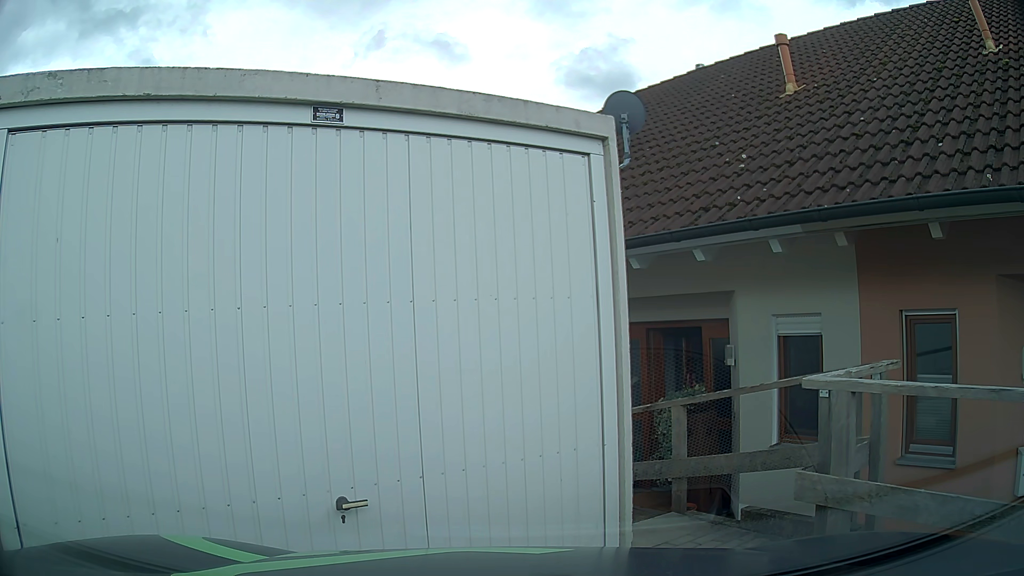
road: residential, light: Day
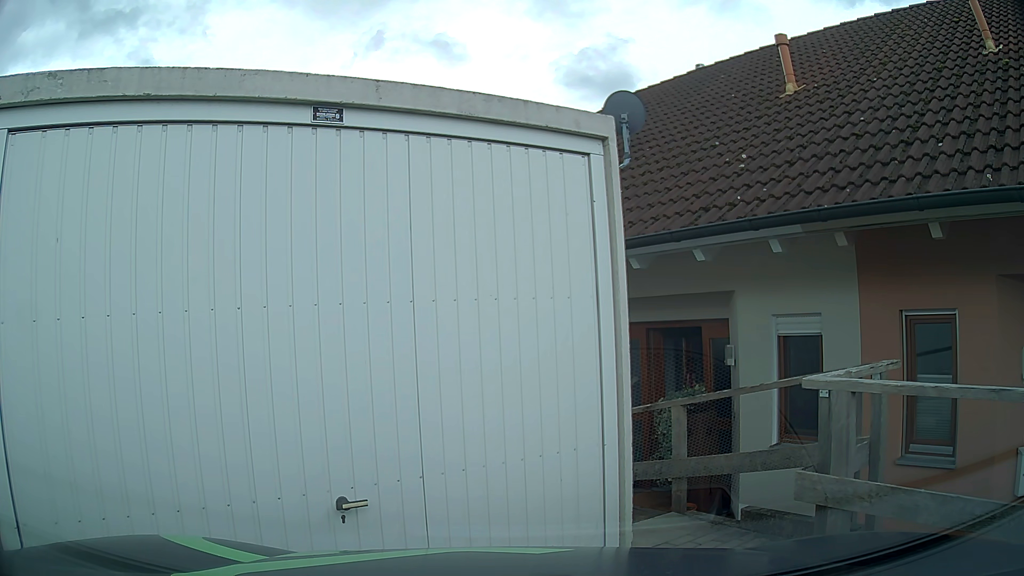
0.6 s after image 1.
(0.0, 0.0) m; 0°
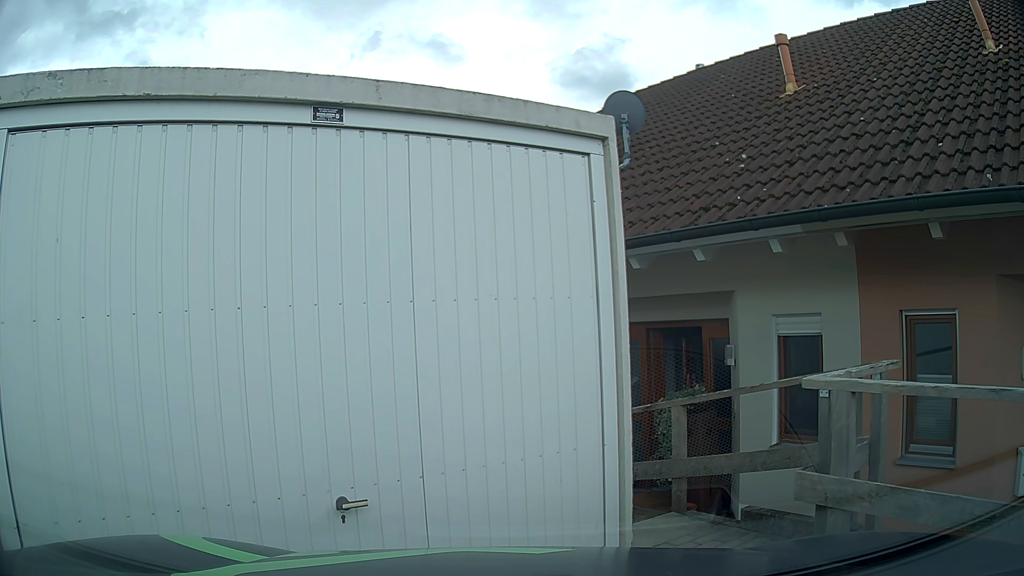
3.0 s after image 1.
(0.0, 0.0) m; 0°
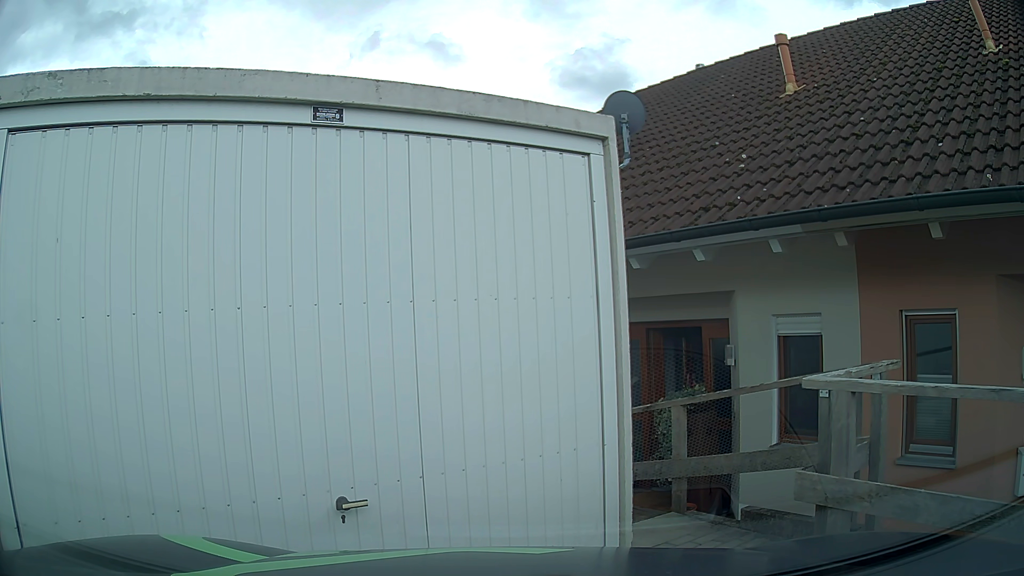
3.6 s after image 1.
(0.0, 0.0) m; 0°
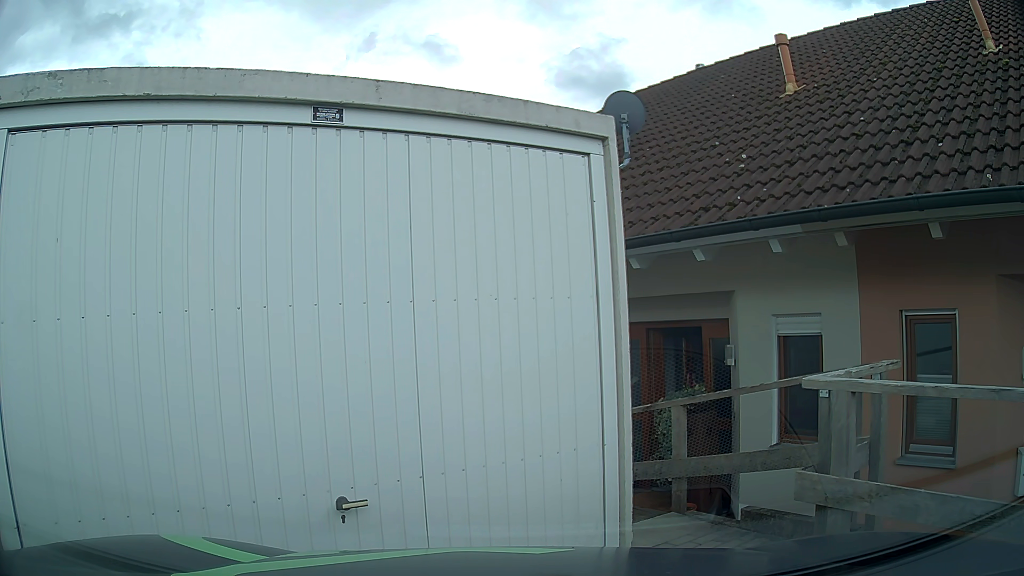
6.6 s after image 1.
(0.0, 0.0) m; 0°
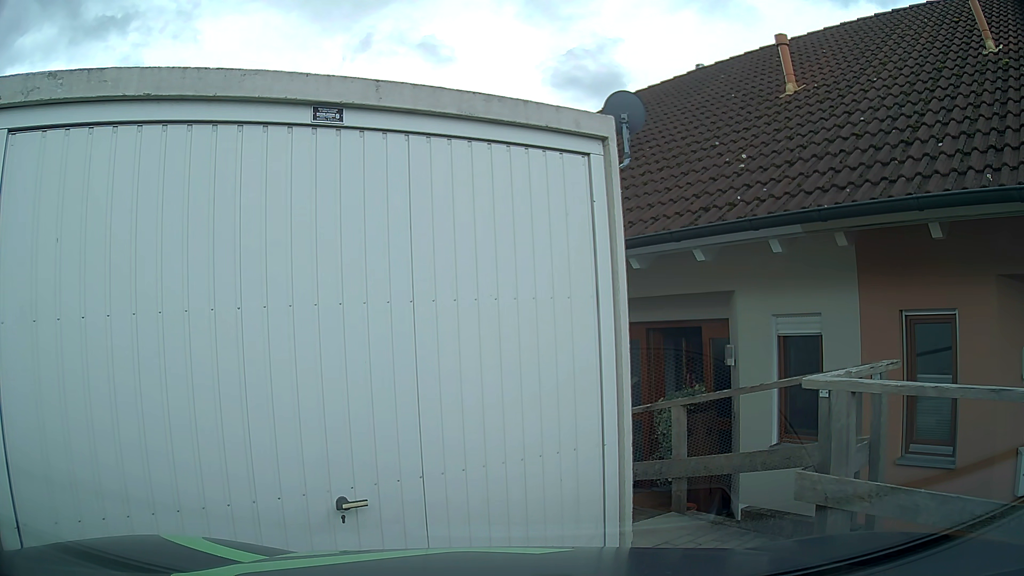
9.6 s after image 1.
(0.0, 0.0) m; 0°
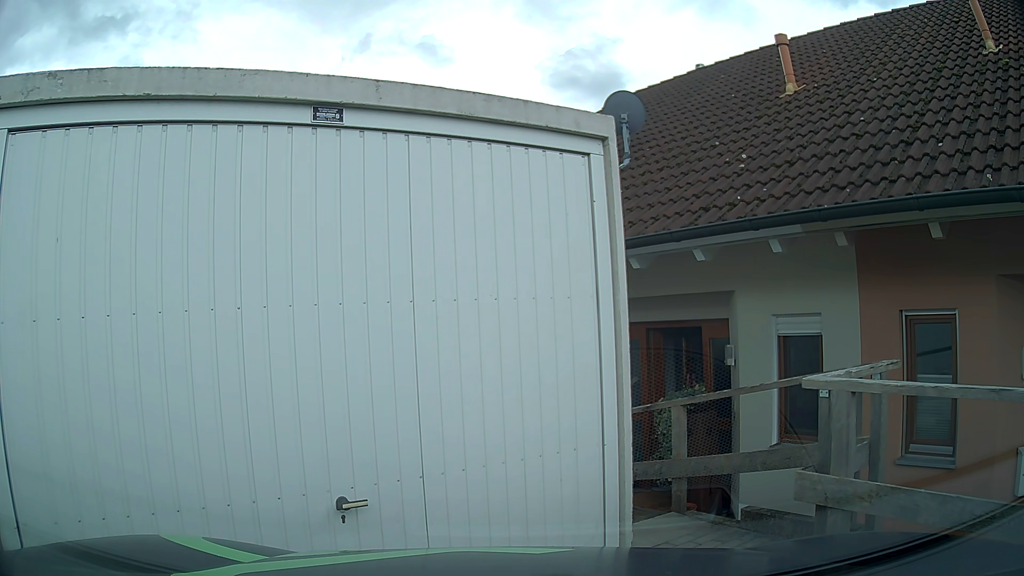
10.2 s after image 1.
(0.0, 0.0) m; 0°
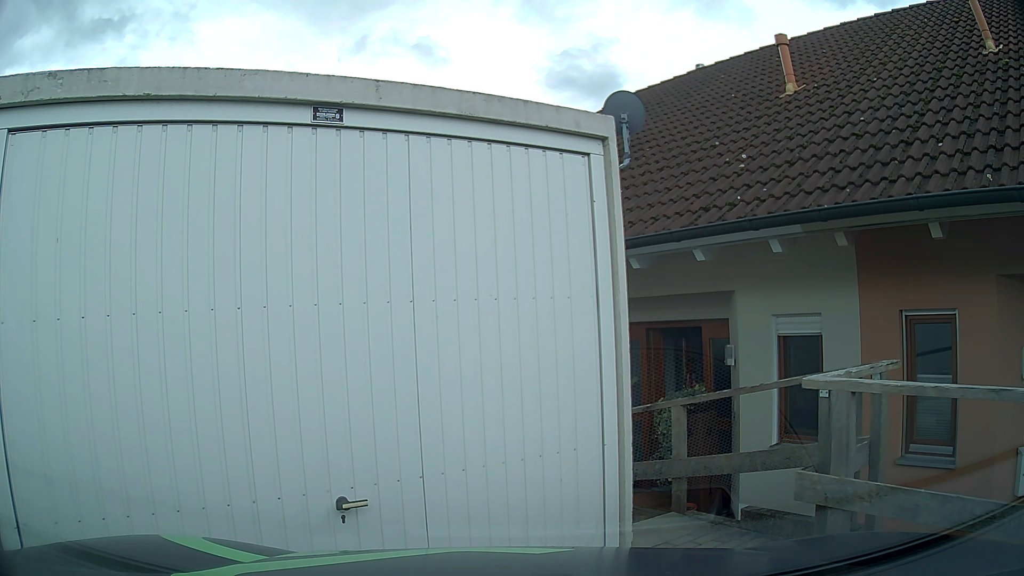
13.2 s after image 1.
(0.0, 0.0) m; 0°
